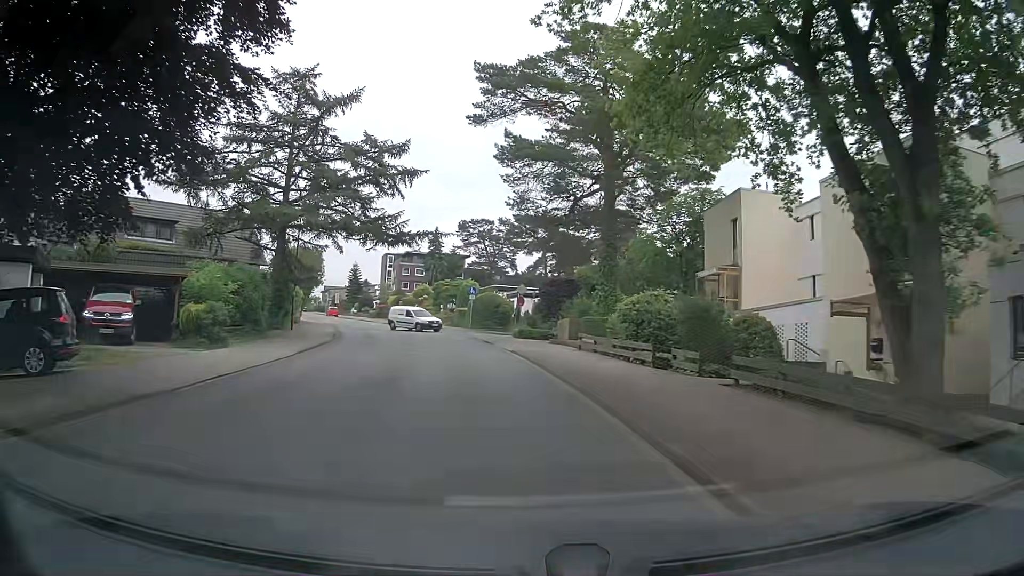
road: unclassified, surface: asphalt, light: Day
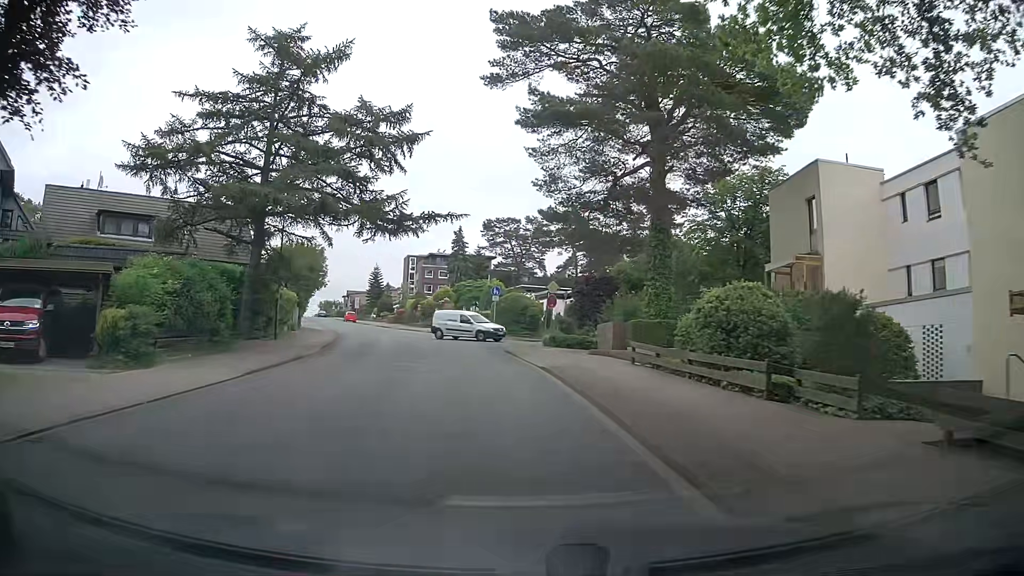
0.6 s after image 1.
(-0.1, +6.3) m; -2°
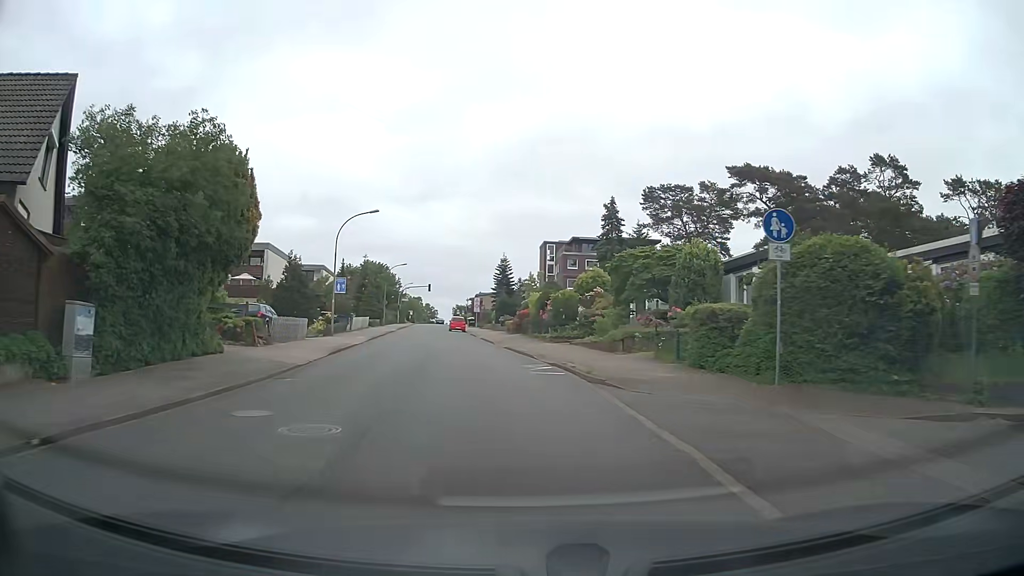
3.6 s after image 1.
(-3.8, +31.5) m; -14°
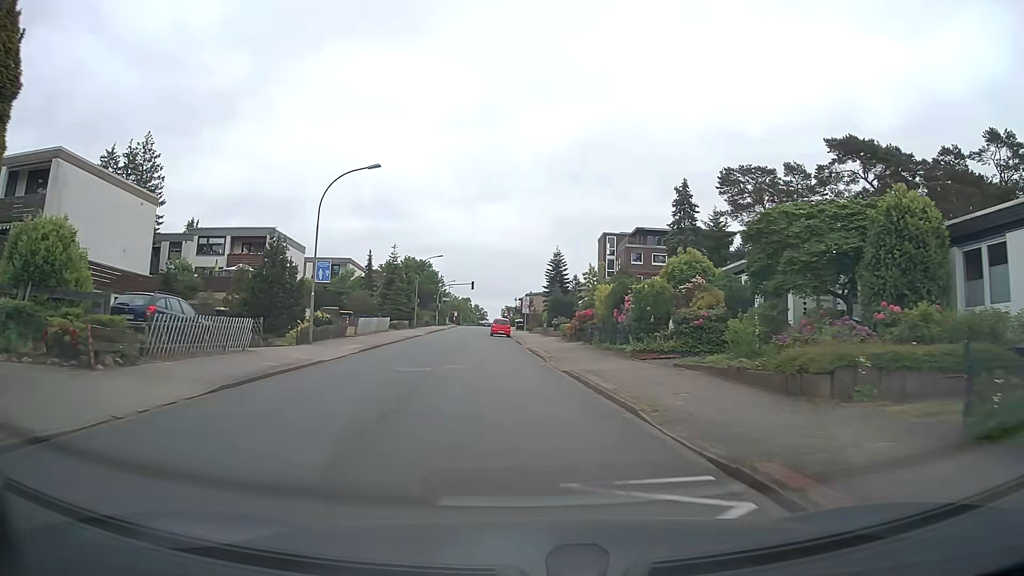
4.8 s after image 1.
(-0.4, +13.0) m; -3°
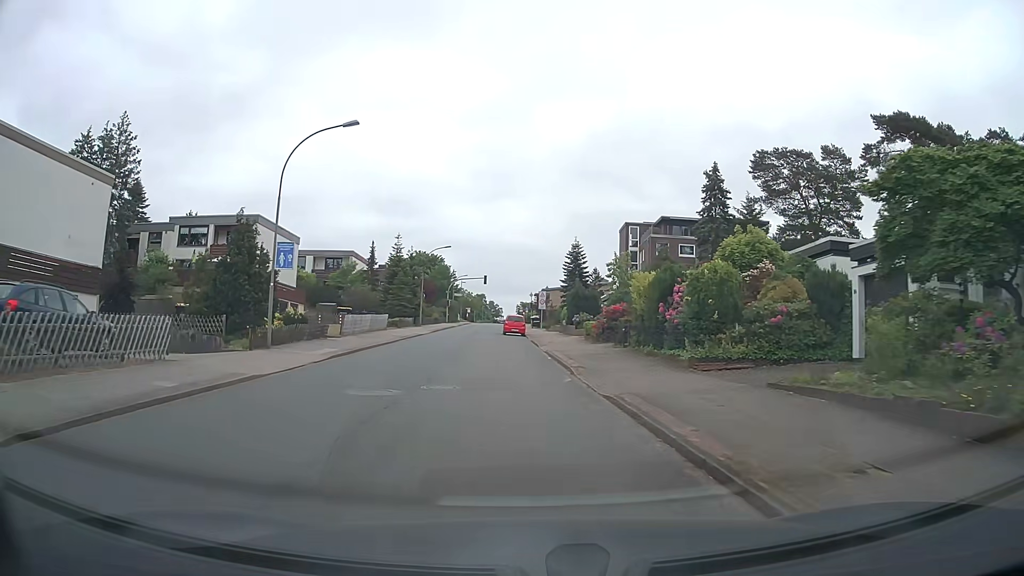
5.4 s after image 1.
(-0.1, +6.4) m; -1°
(0, +10) (-1, +20) (-2, +30) (-3, +40) (-4, +50) (-4, +60) (-3, +70) (-3, +80) (-4, +90) (-4, +100) m
